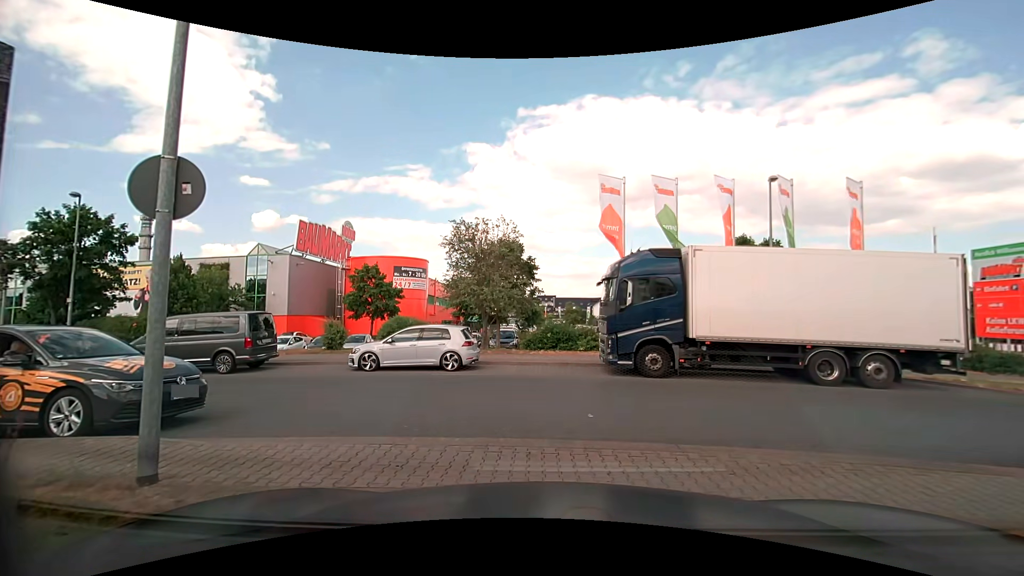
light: Day
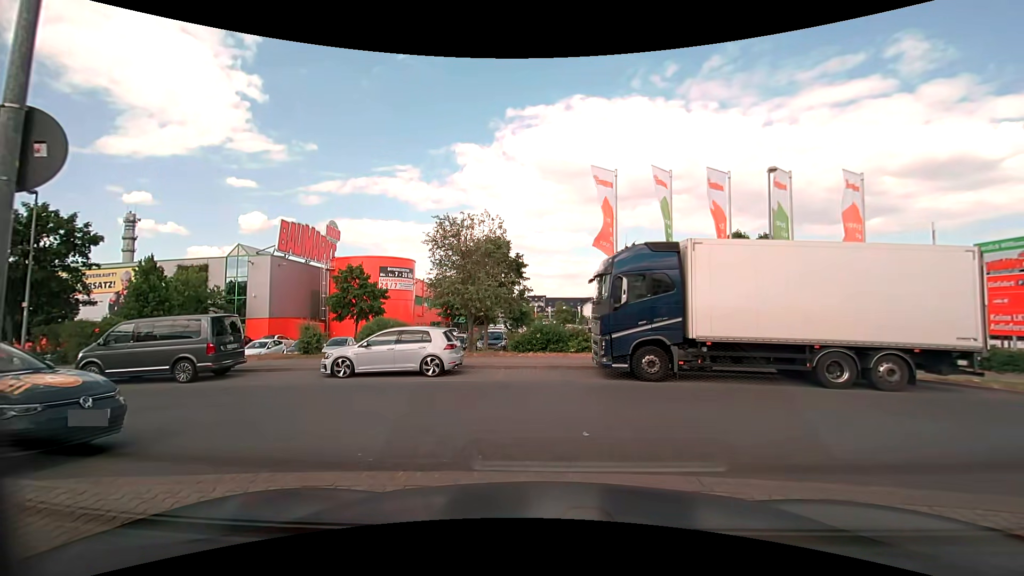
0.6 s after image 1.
(0.0, +1.2) m; -1°
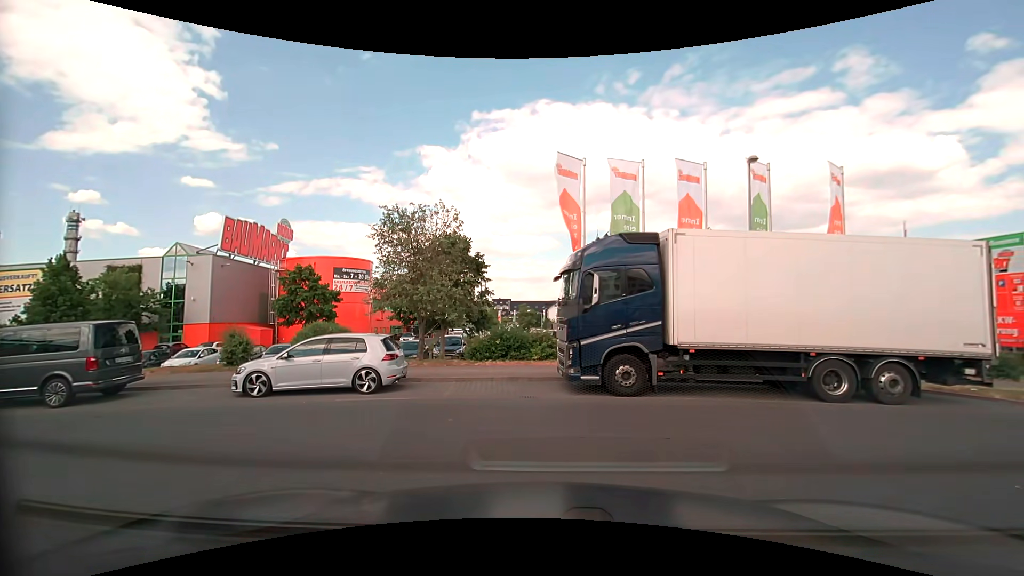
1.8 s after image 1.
(+0.1, +2.2) m; +4°
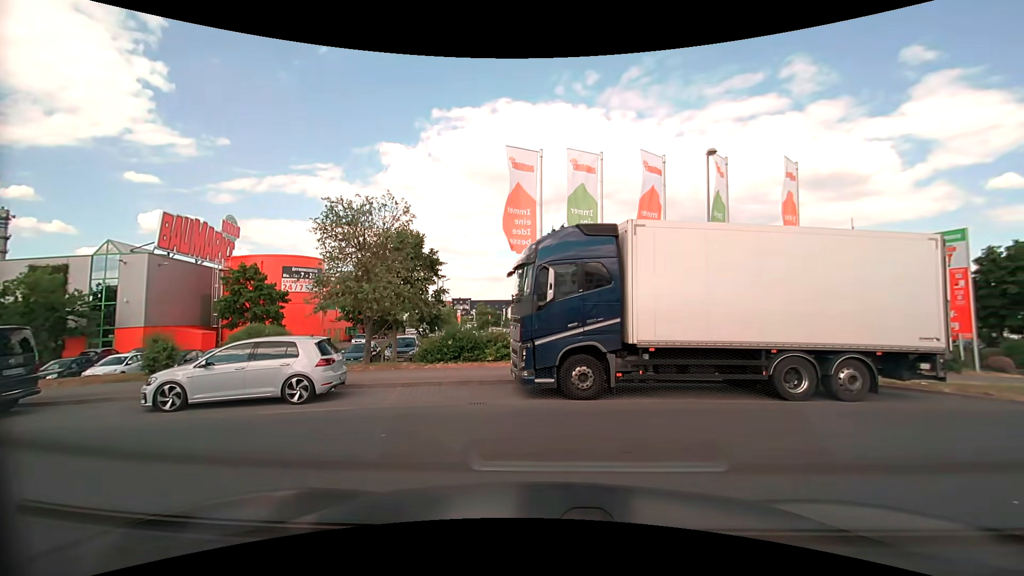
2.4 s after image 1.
(0.0, +1.0) m; +6°
